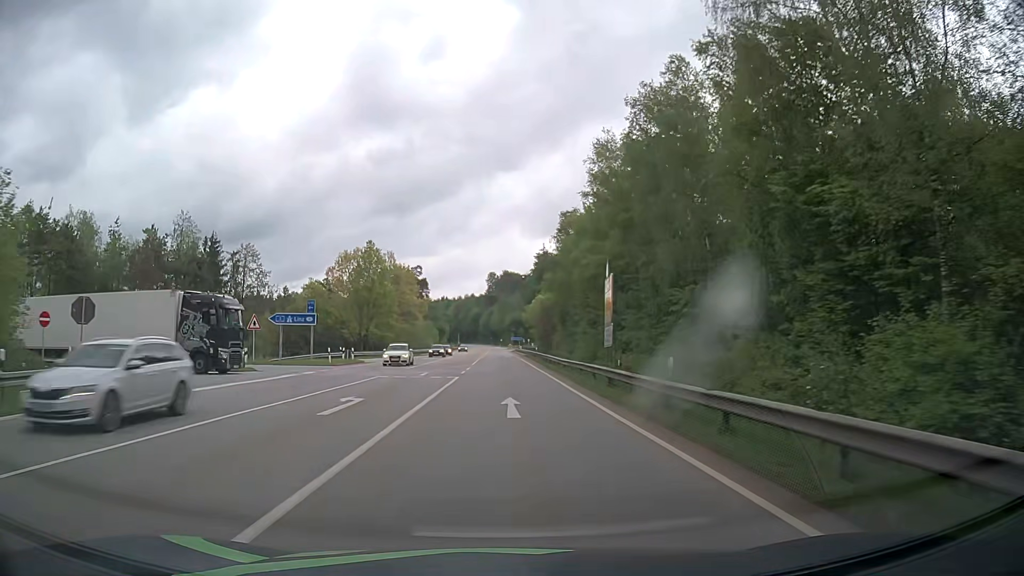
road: secondary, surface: asphalt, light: Day
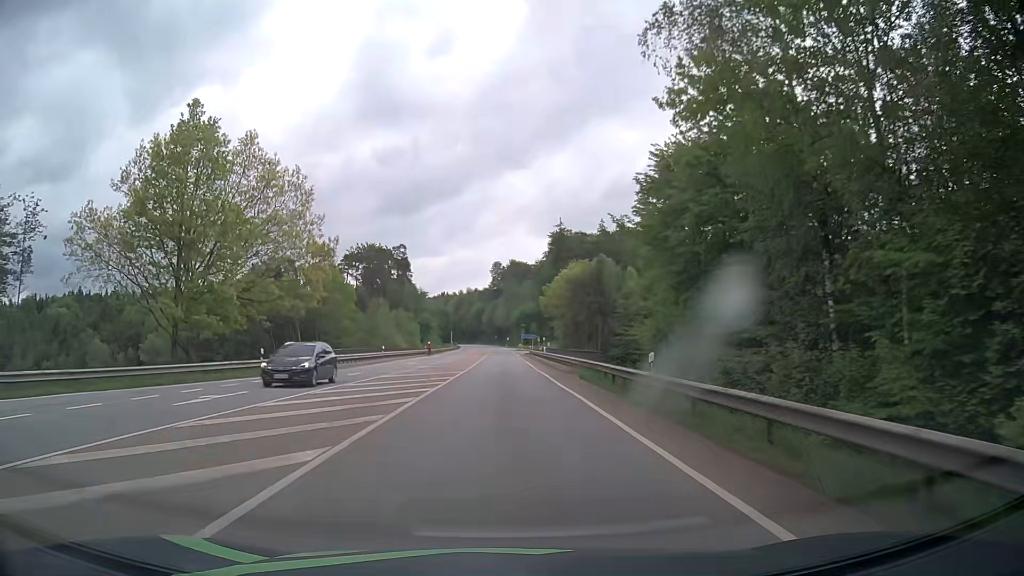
(-0.2, +53.8) m; -1°
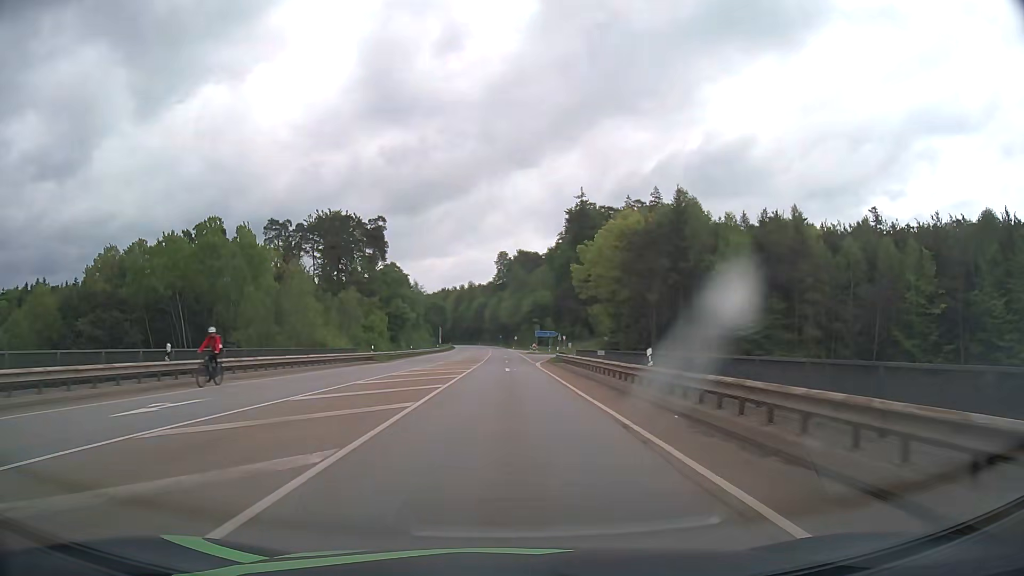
(-0.1, +43.0) m; 0°
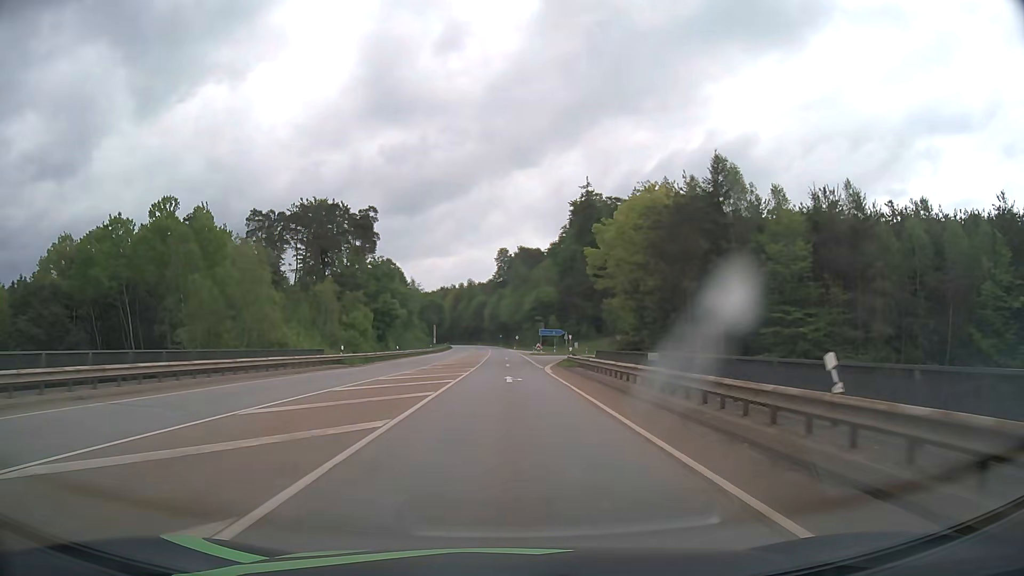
(0.0, +10.8) m; 0°
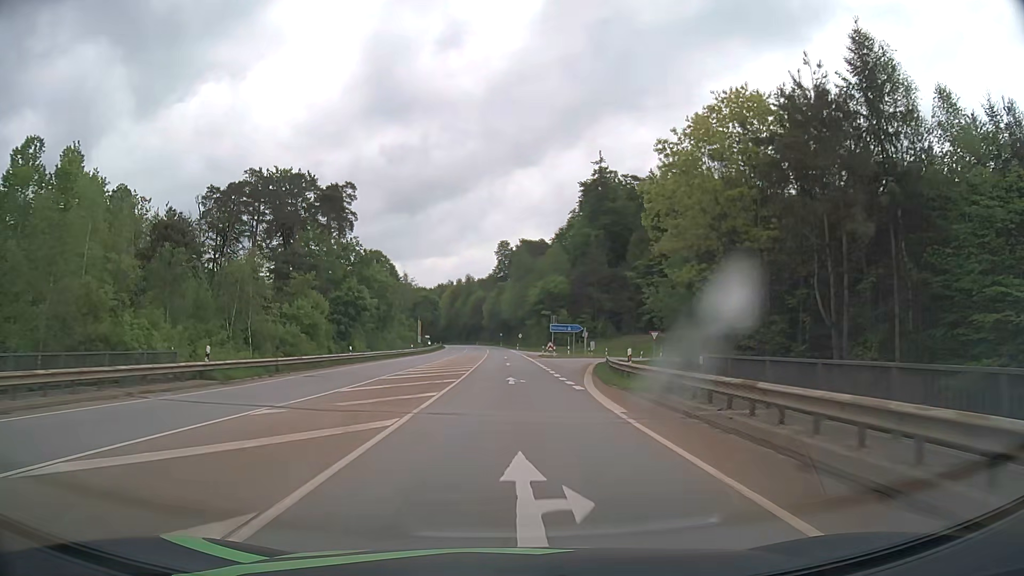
(0.0, +21.5) m; 0°
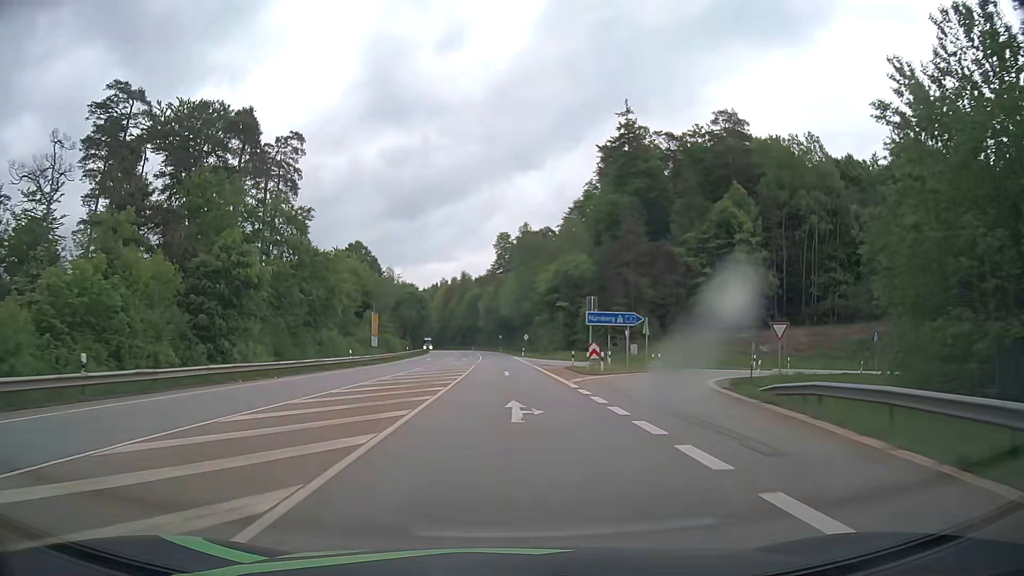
(0.0, +32.2) m; 0°
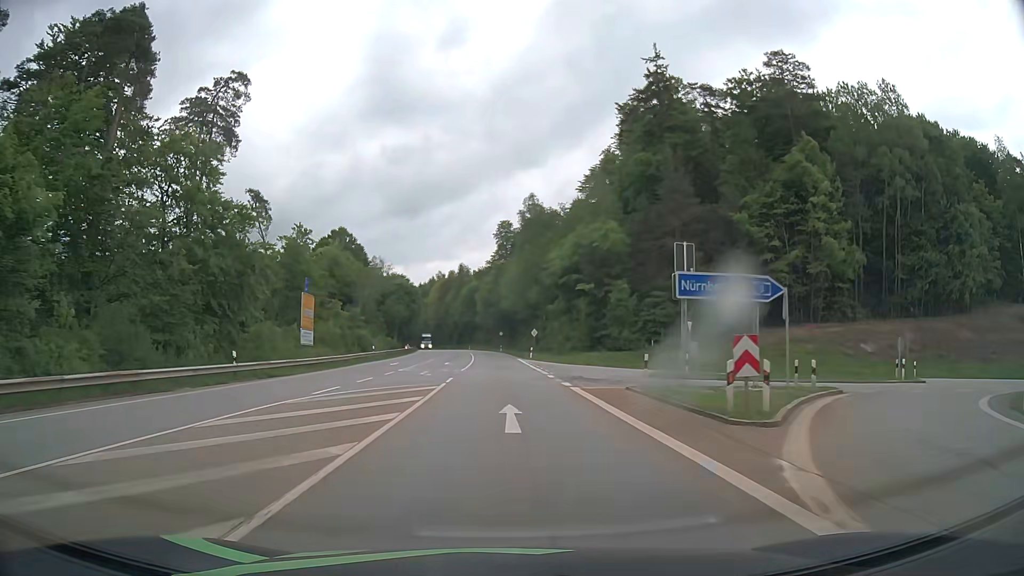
(0.0, +21.4) m; 0°
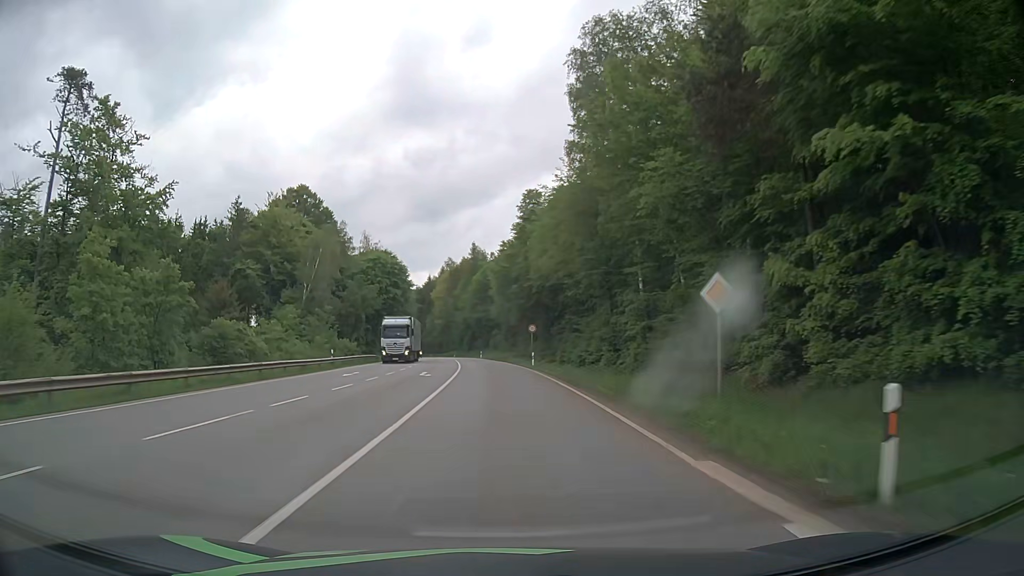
(-0.8, +53.6) m; -2°
